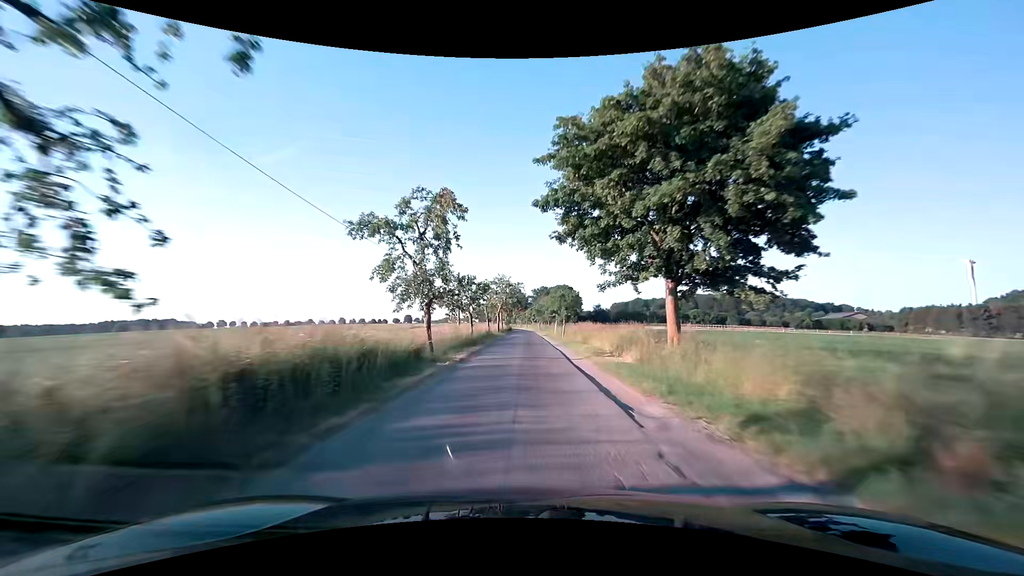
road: unclassified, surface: asphalt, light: Day
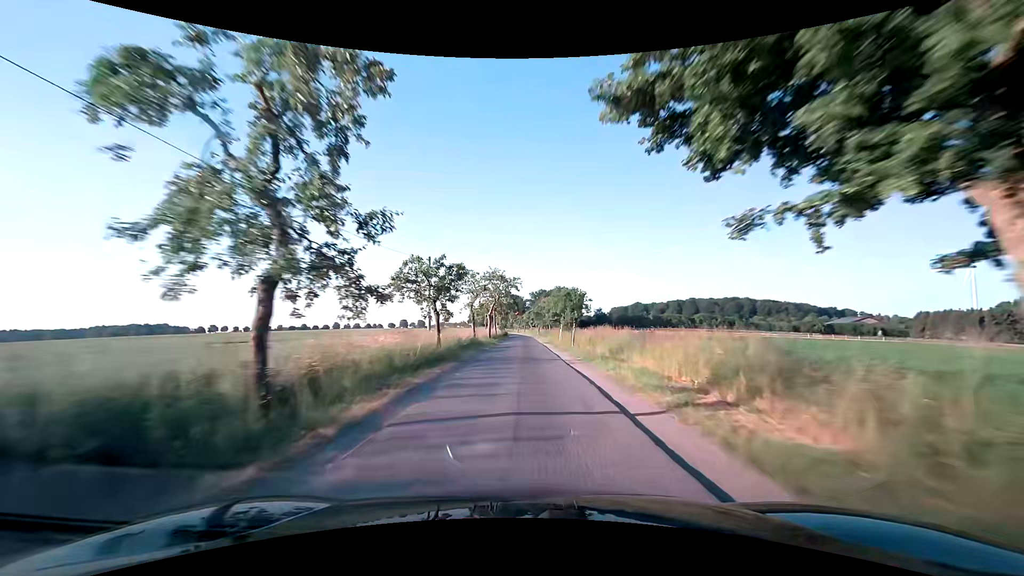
(0.0, +11.8) m; 0°
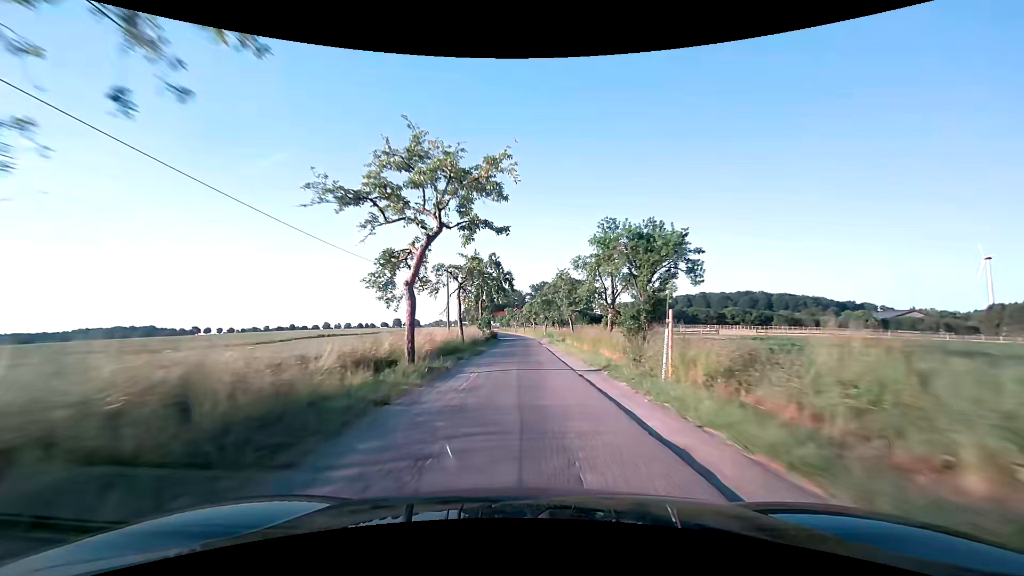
(-0.2, +35.1) m; 0°
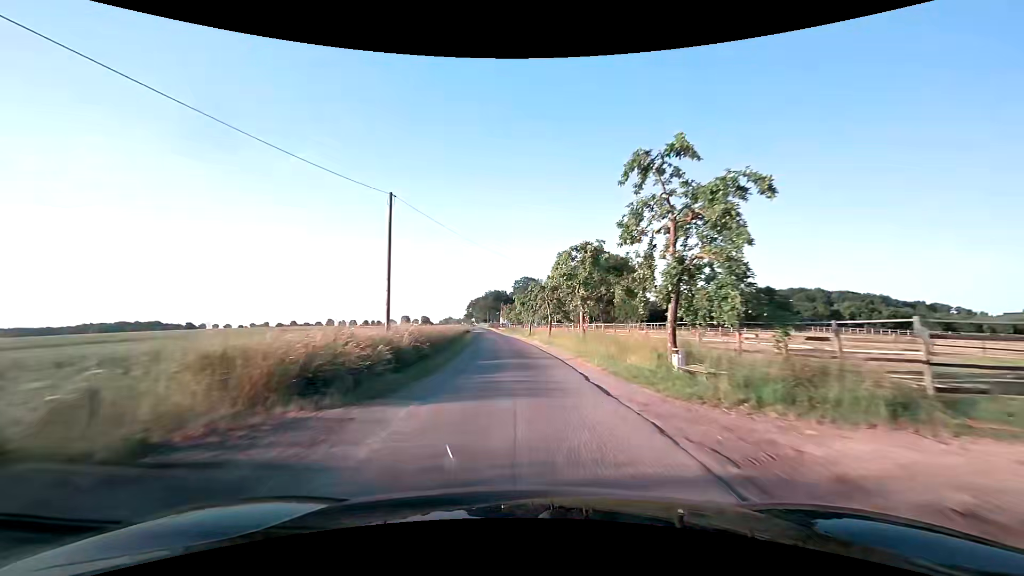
(-0.3, +58.0) m; -2°
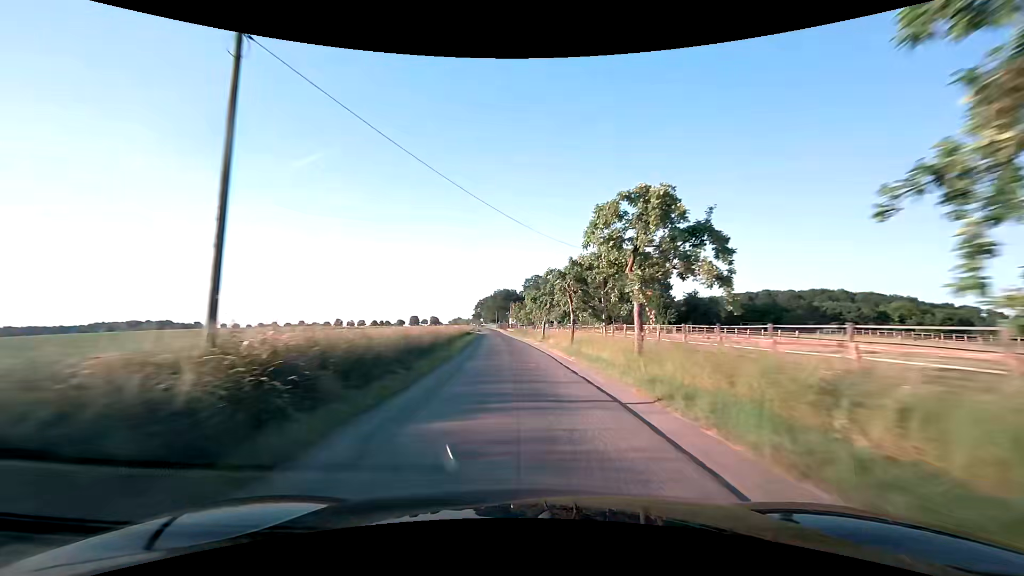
(-0.1, +11.6) m; -1°
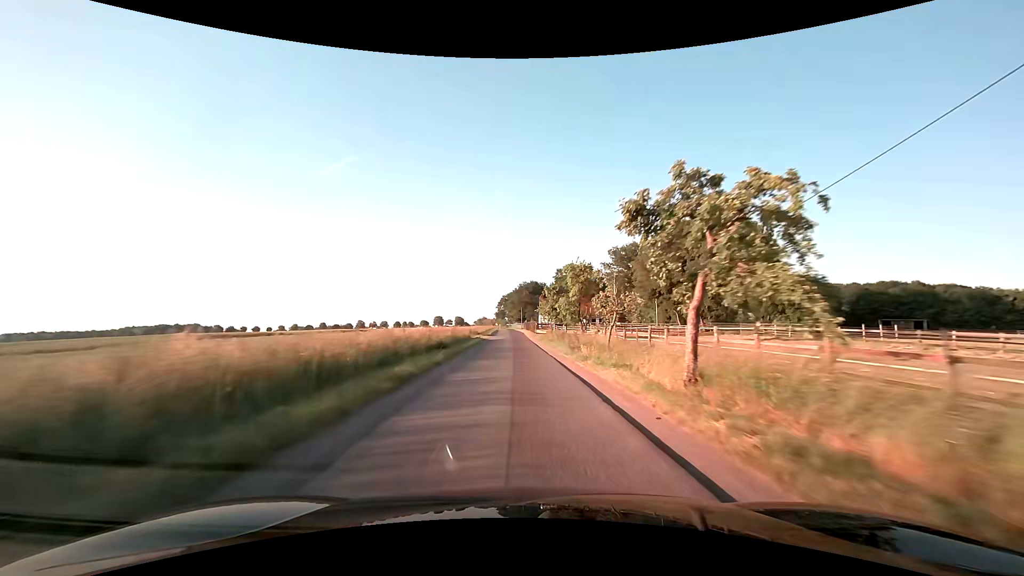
(-1.2, +34.9) m; -3°
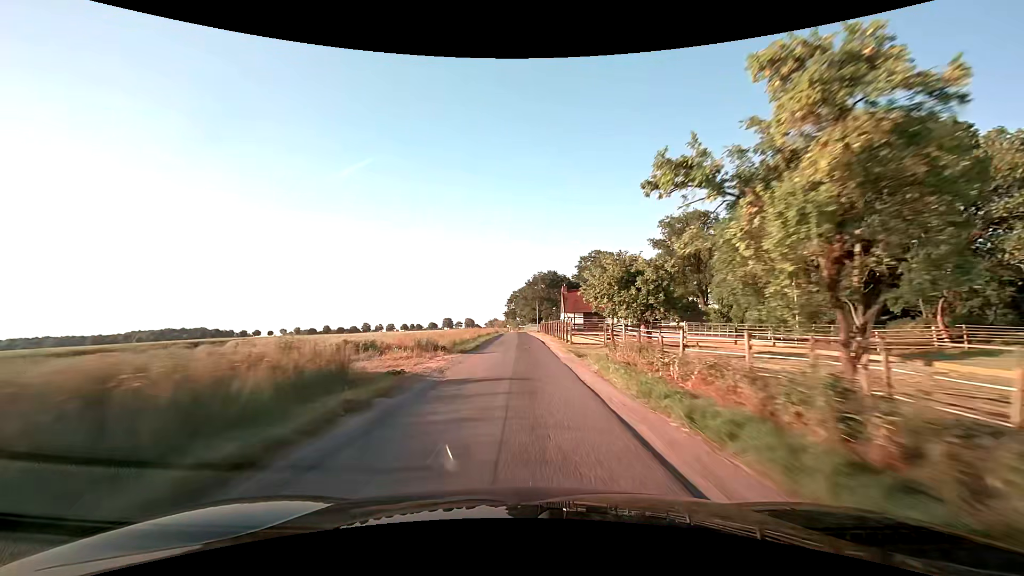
(-0.6, +35.3) m; -2°
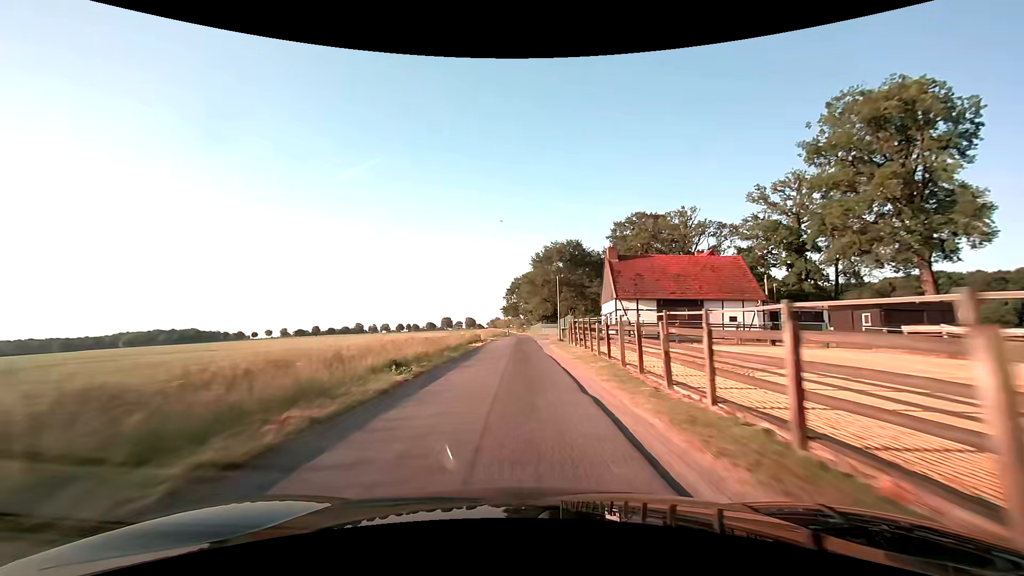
(-0.1, +47.1) m; -1°
(0, +10) (0, +20) (0, +30) (0, +40) (0, +50) (0, +60) (0, +70) (-1, +80) (-1, +90) (-1, +100) m
